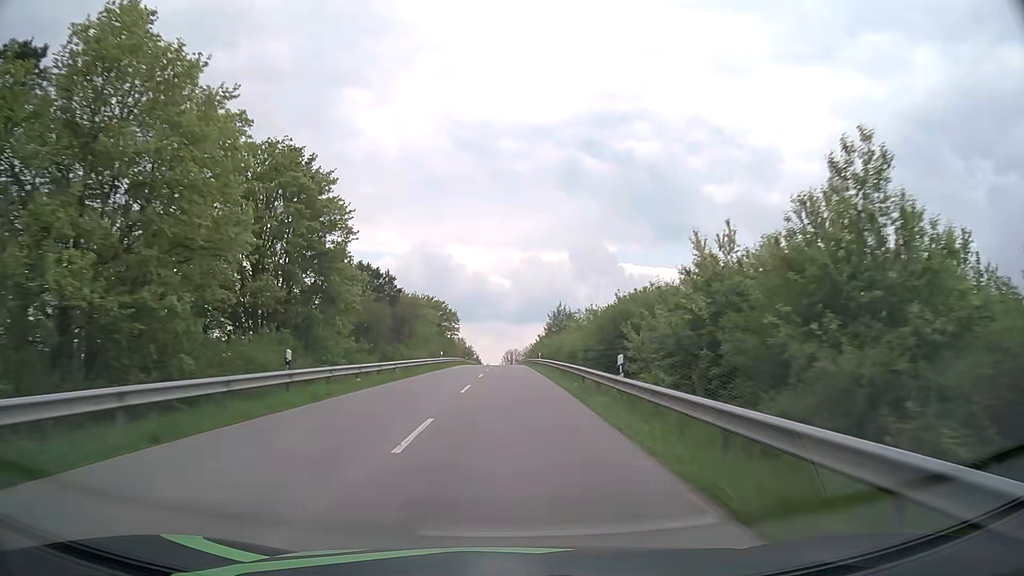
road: secondary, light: Day
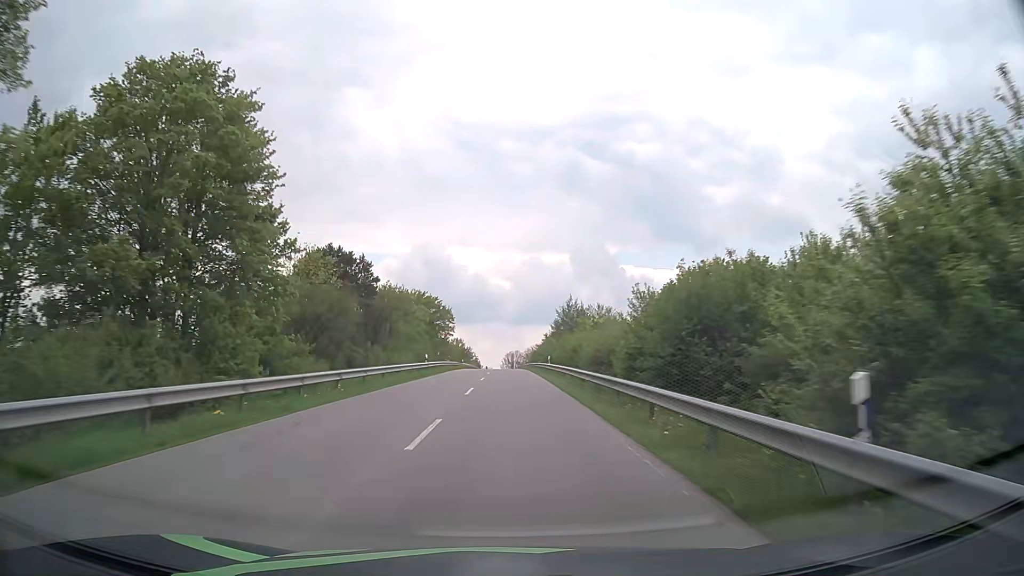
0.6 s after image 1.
(0.0, +11.4) m; 0°
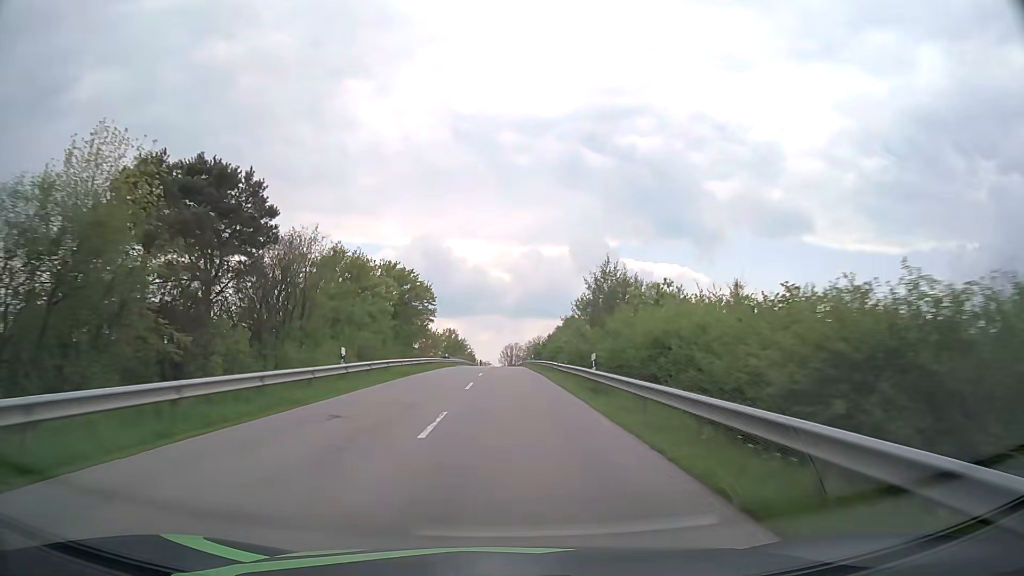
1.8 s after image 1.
(0.0, +23.4) m; 0°
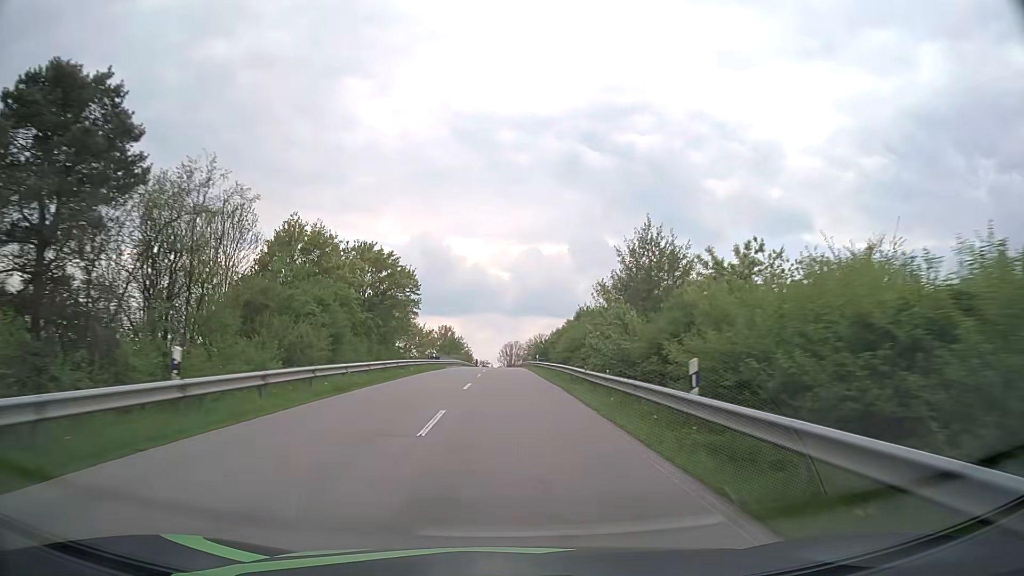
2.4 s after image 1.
(0.0, +11.8) m; 0°
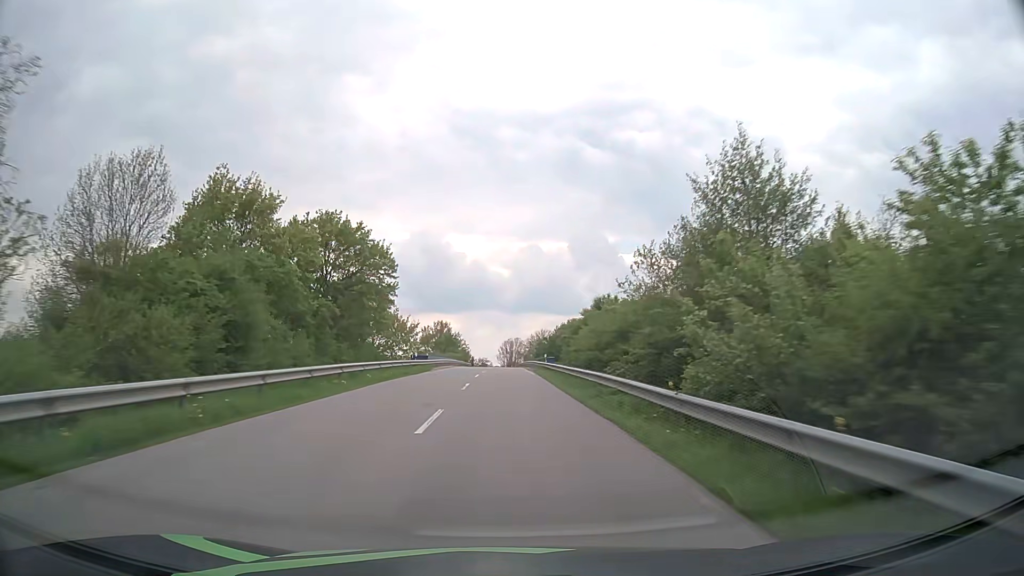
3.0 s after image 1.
(0.0, +11.9) m; 0°
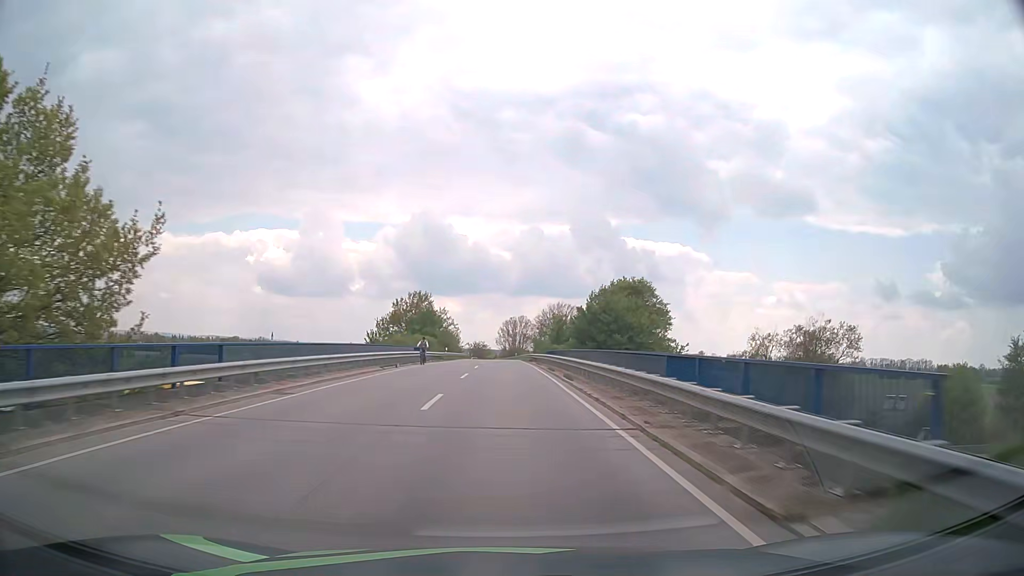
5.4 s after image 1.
(-0.1, +47.7) m; 0°
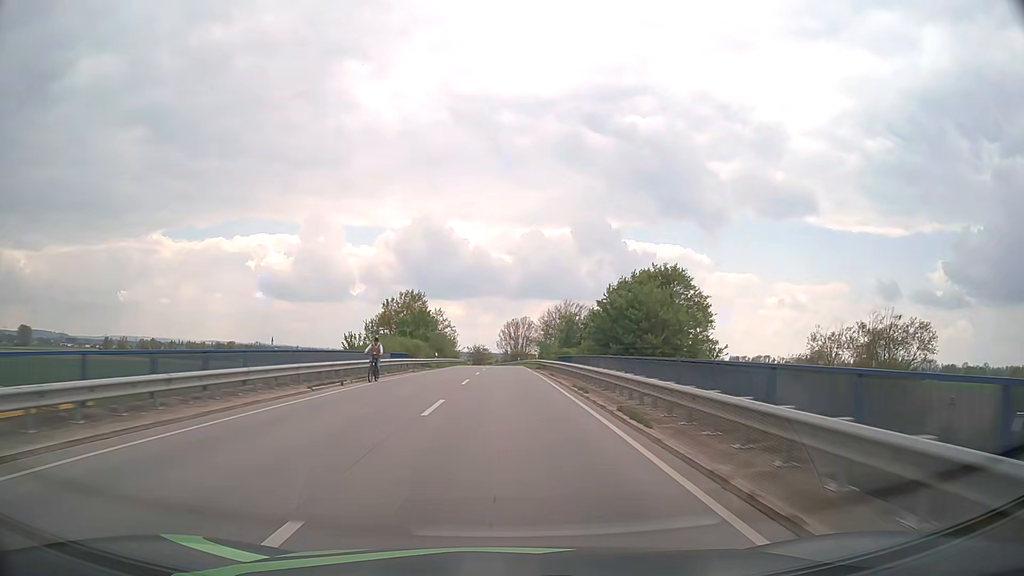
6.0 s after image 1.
(0.0, +11.9) m; 0°
